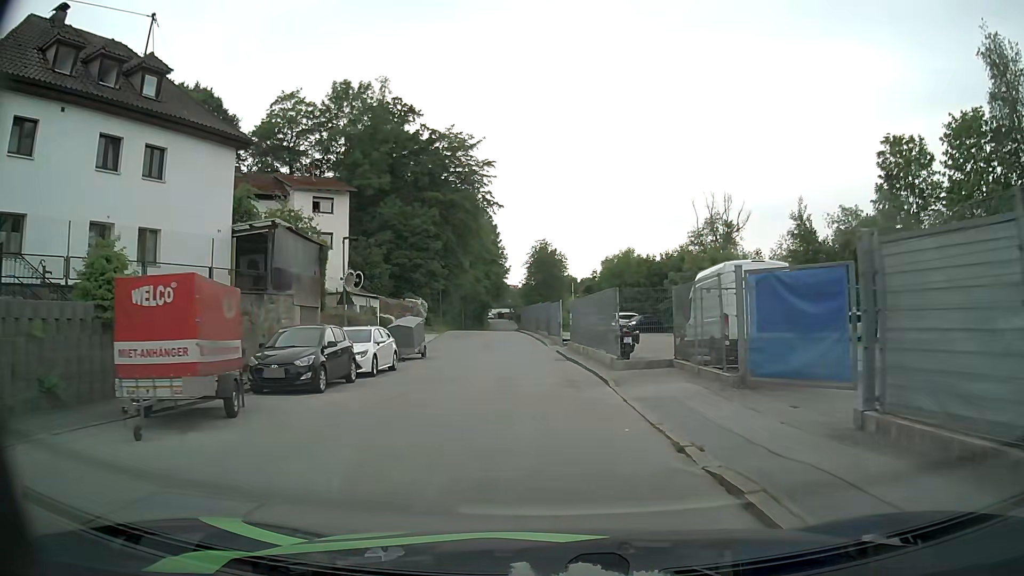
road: residential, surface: asphalt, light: Day
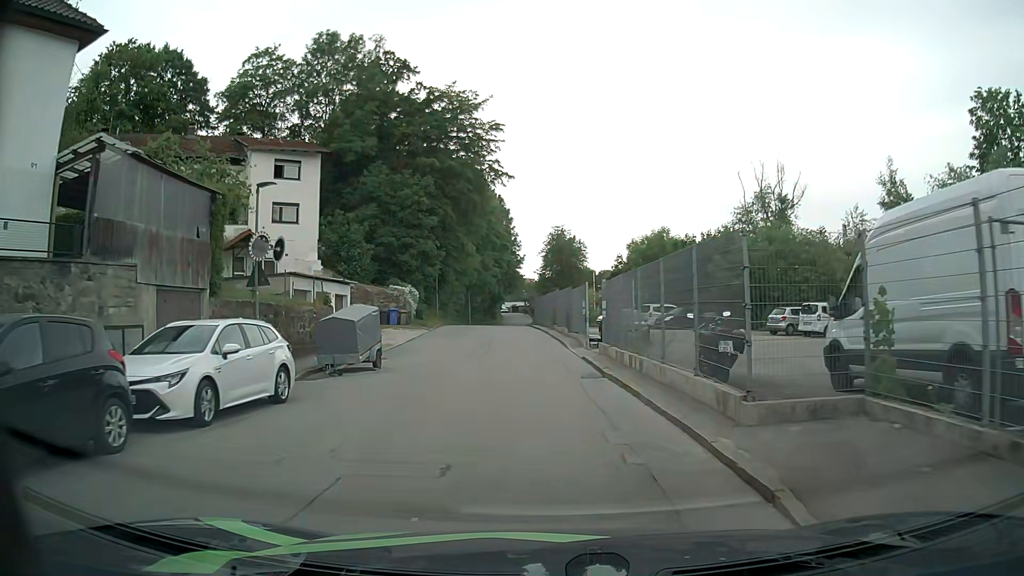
(-0.1, +10.6) m; -1°
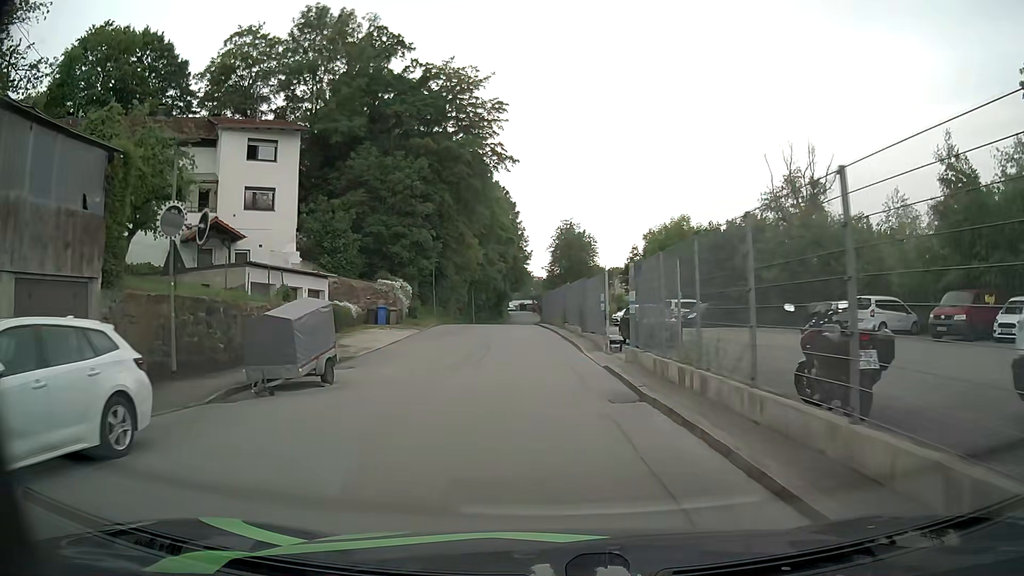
(0.0, +5.1) m; 0°
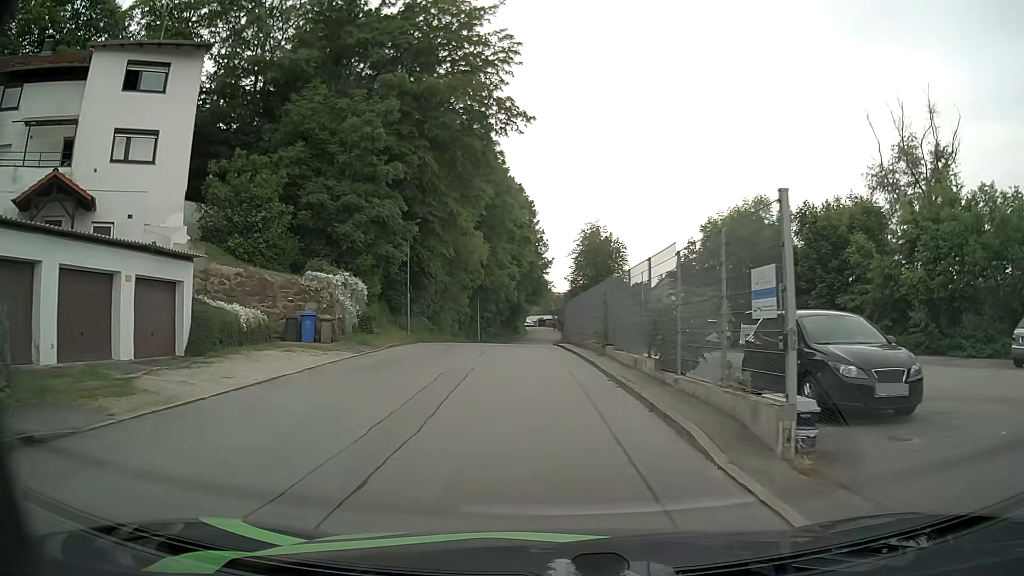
(-0.3, +14.4) m; -3°
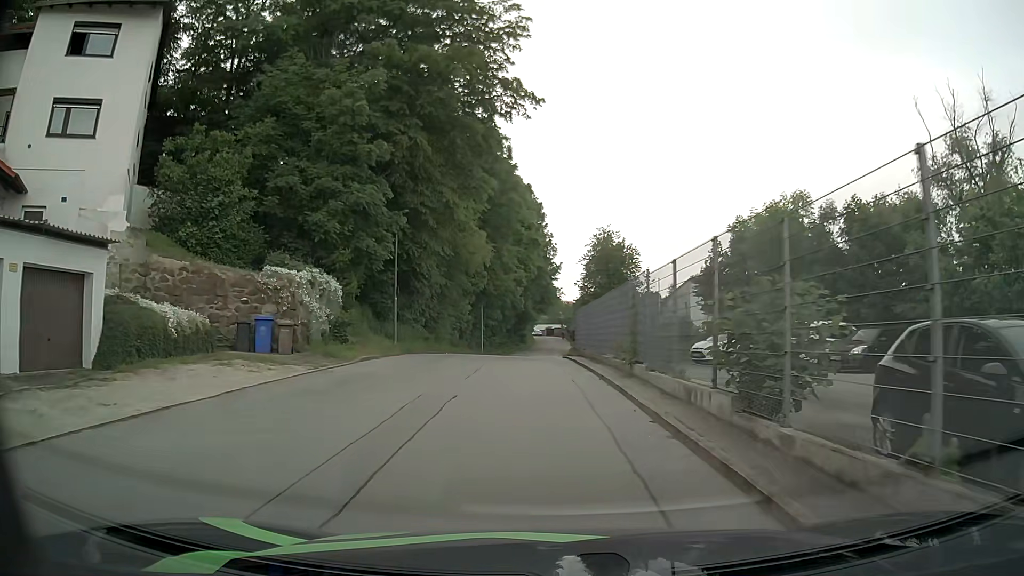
(0.0, +4.6) m; +1°
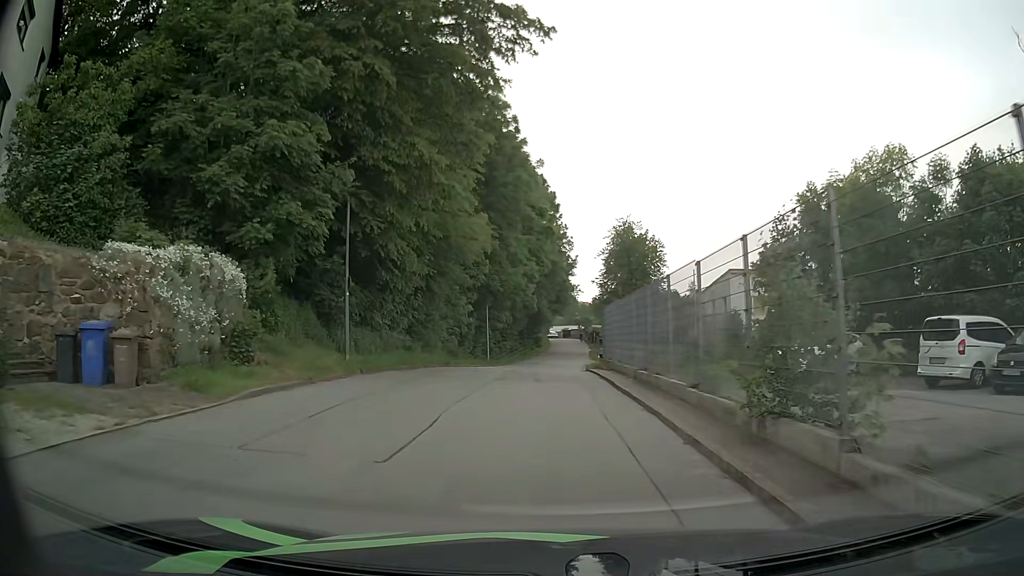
(-0.1, +8.6) m; -1°
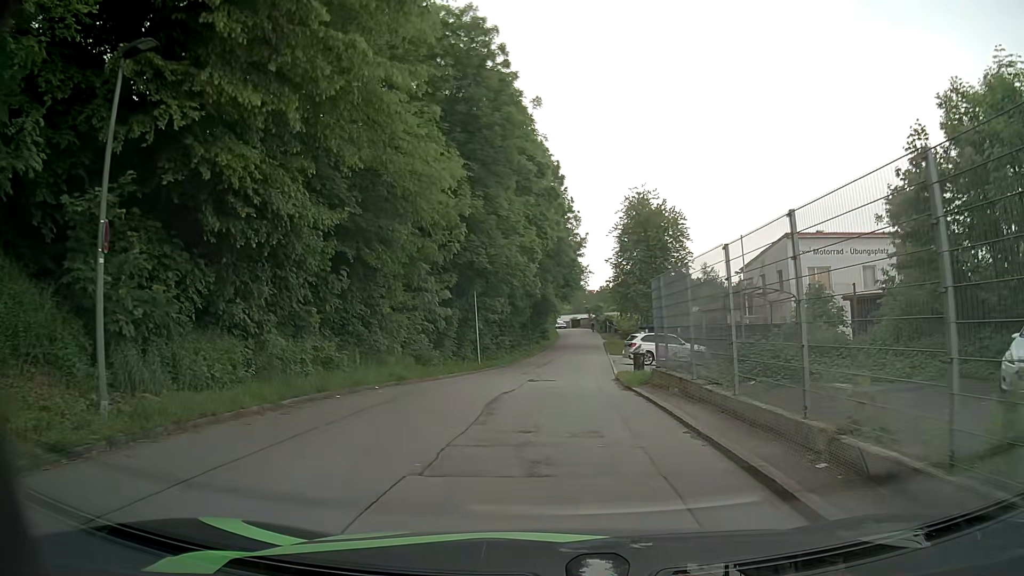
(-0.1, +11.5) m; -1°
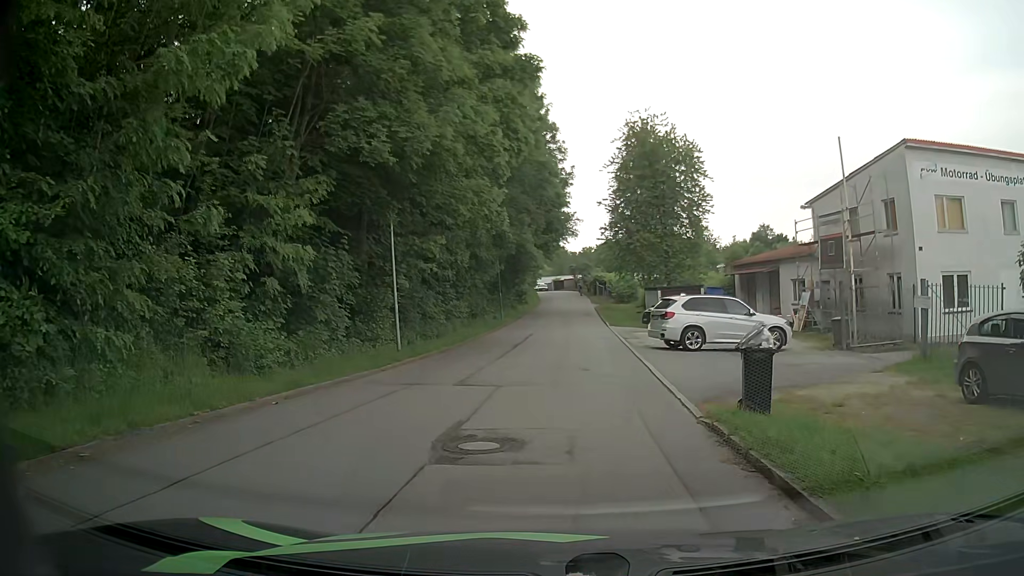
(+0.1, +15.8) m; +1°
